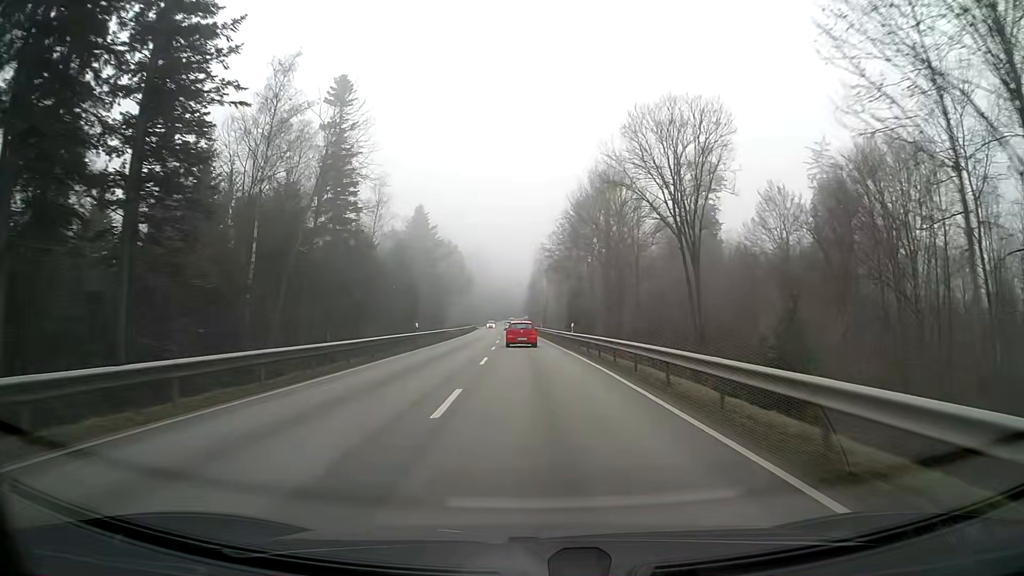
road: secondary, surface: asphalt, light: Day
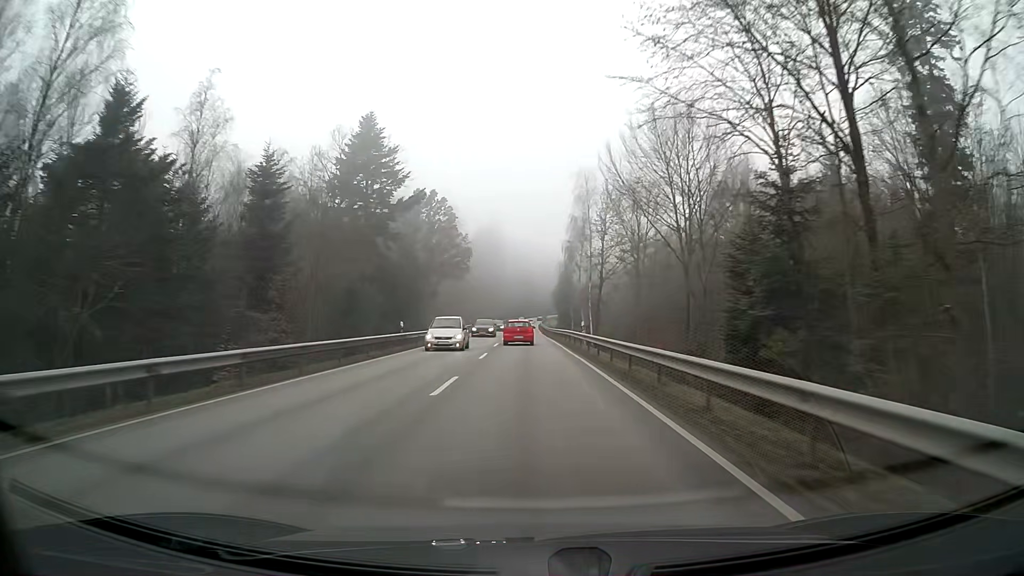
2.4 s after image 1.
(-1.2, +56.9) m; -2°
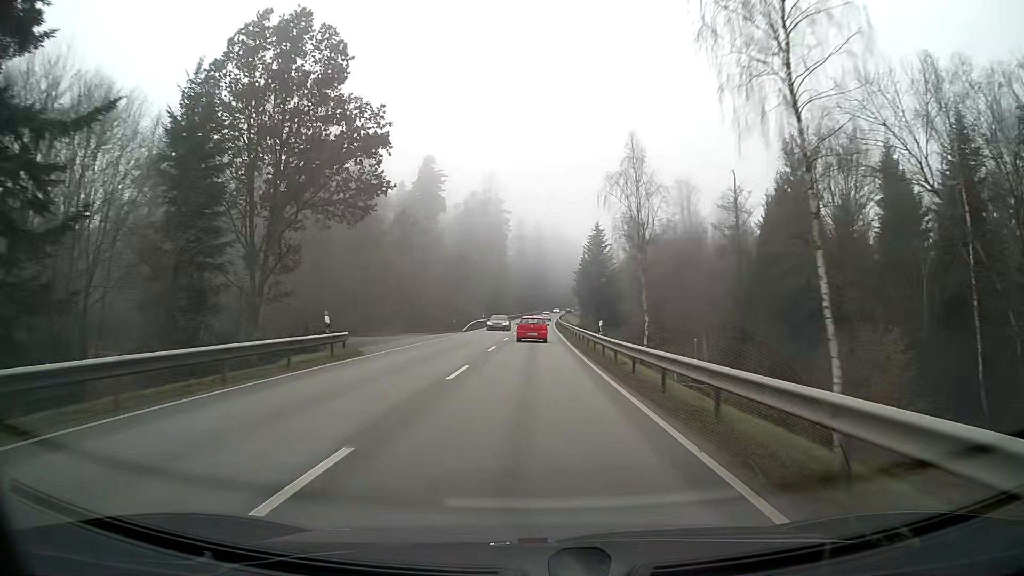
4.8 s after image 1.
(-0.4, +57.3) m; -1°
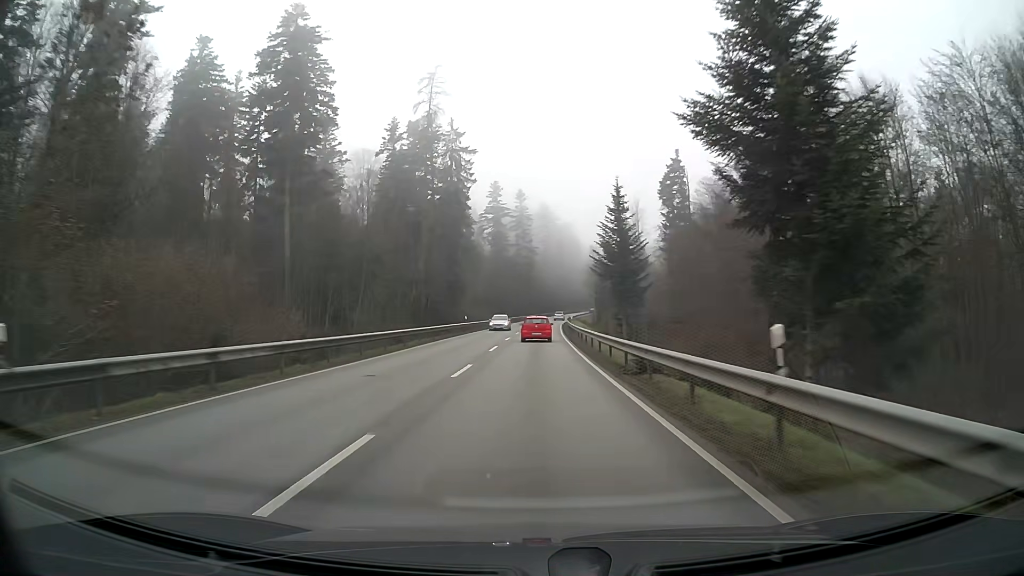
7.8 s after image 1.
(+0.5, +70.9) m; +1°
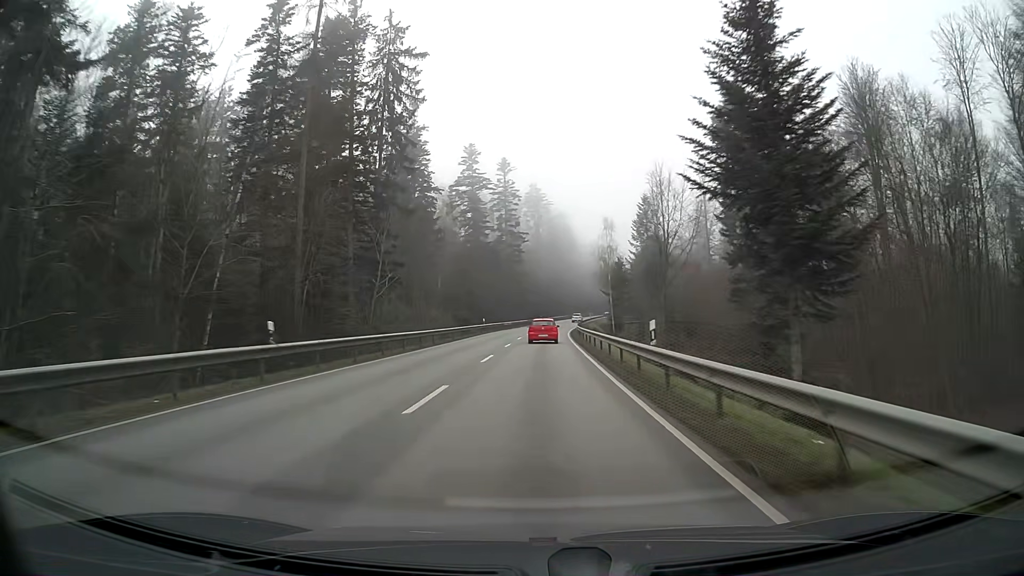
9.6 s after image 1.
(+0.3, +41.9) m; +1°
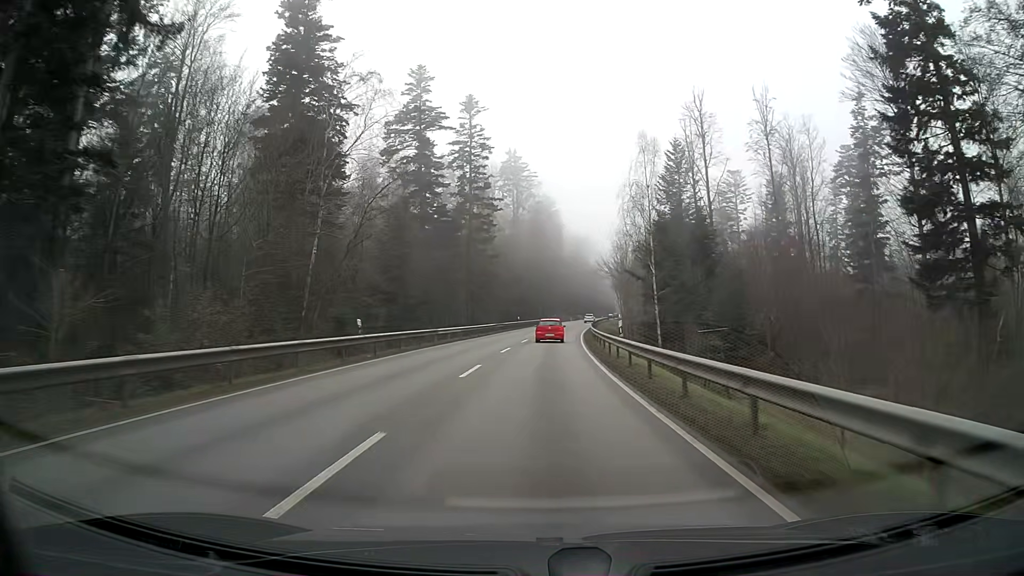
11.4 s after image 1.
(+0.6, +41.8) m; +2°
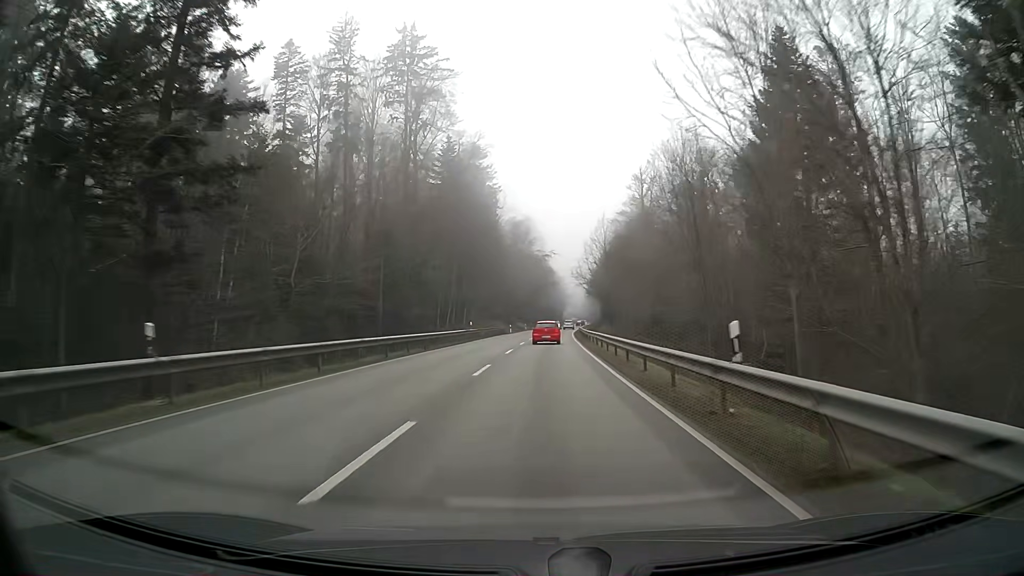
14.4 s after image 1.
(+3.4, +70.7) m; +5°
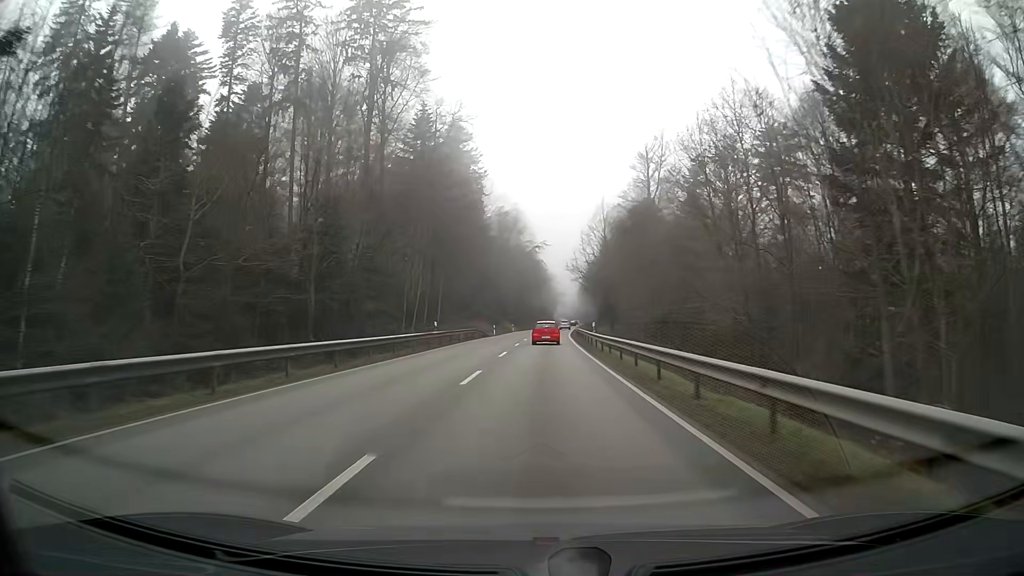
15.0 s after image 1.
(+0.1, +14.4) m; +1°
